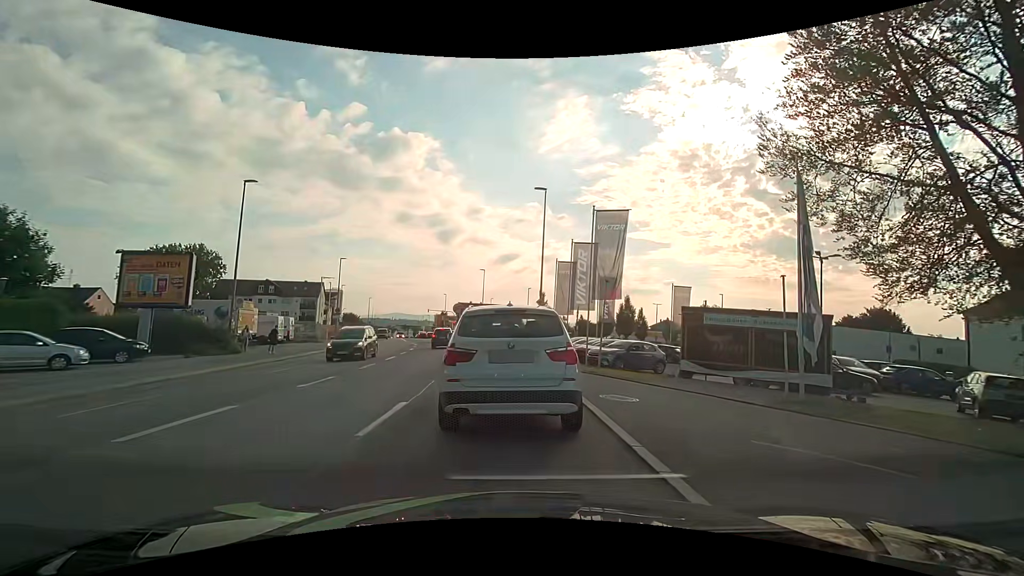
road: tertiary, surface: asphalt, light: Day
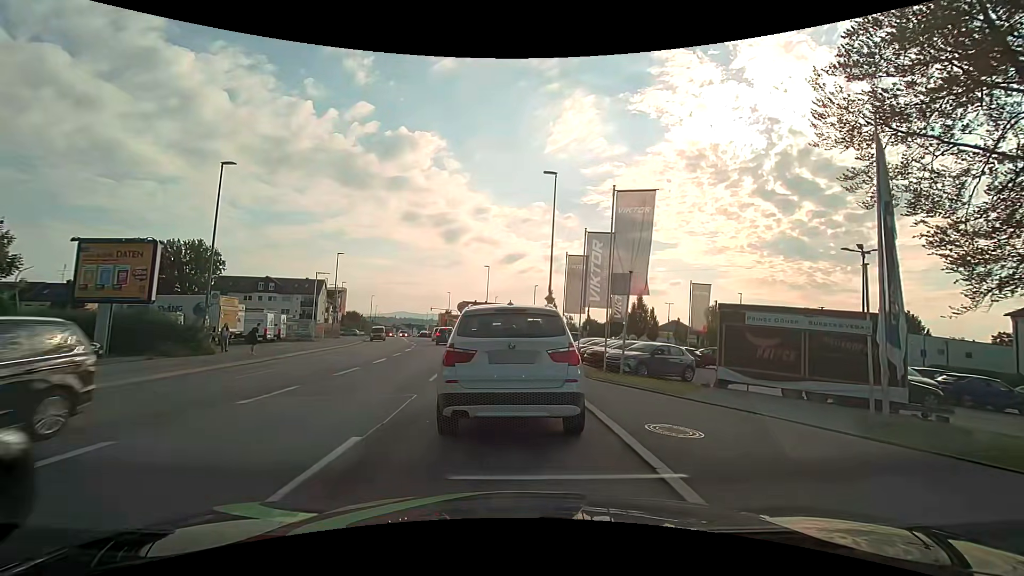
(-0.1, +3.1) m; -1°
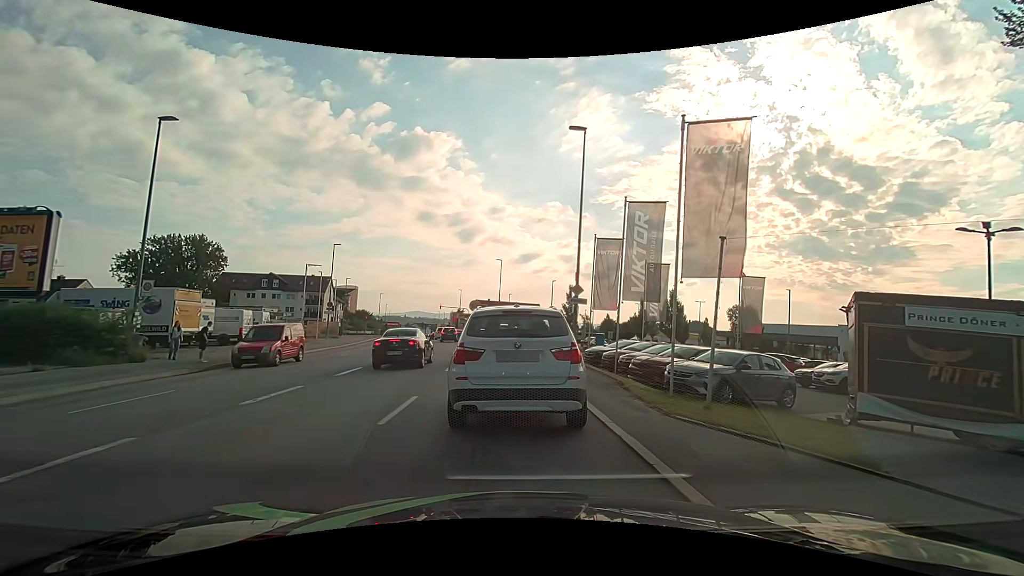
(-0.1, +6.3) m; -2°
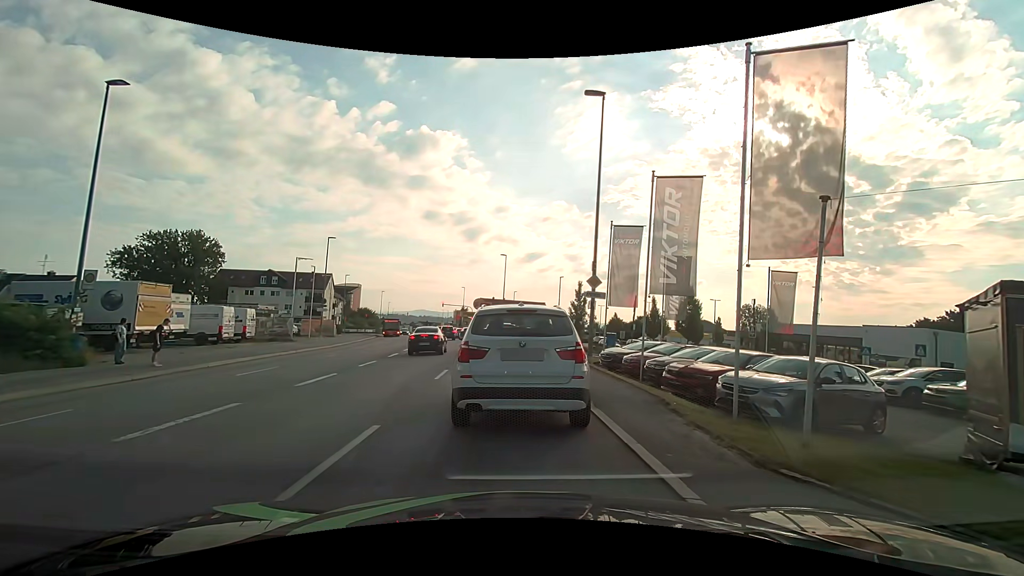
(0.0, +3.2) m; +1°
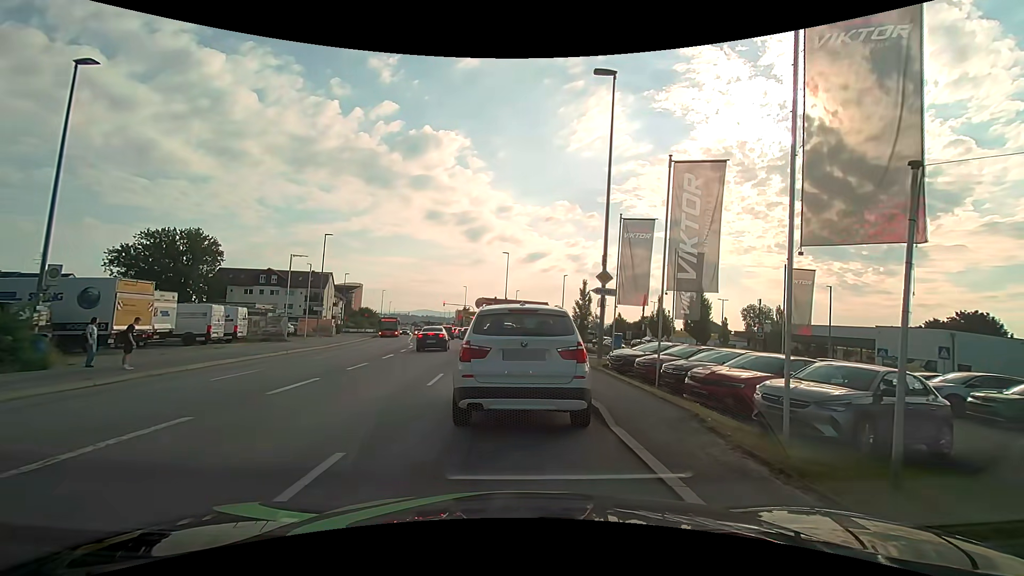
(0.0, +1.5) m; -1°
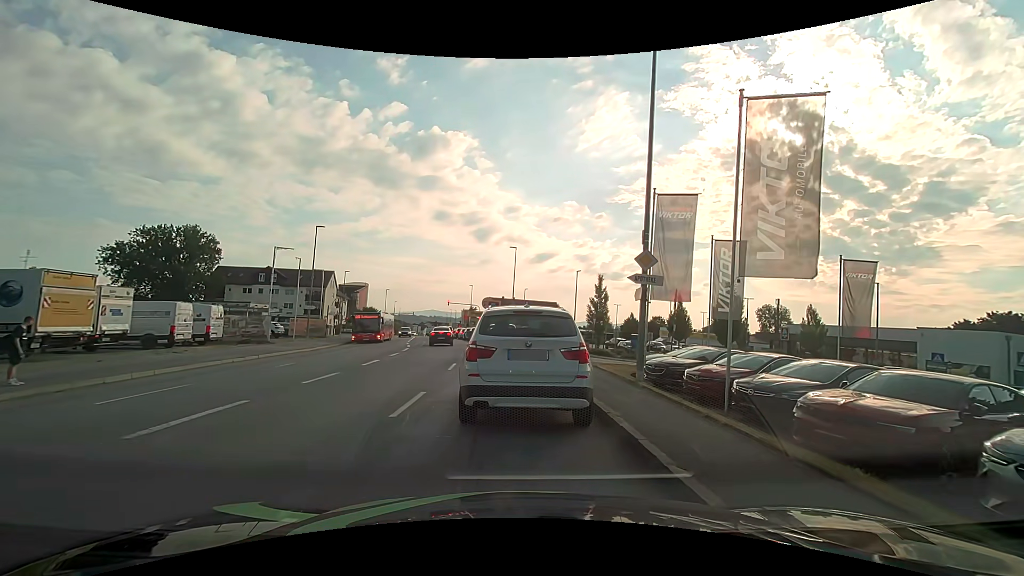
(-0.1, +4.2) m; -3°
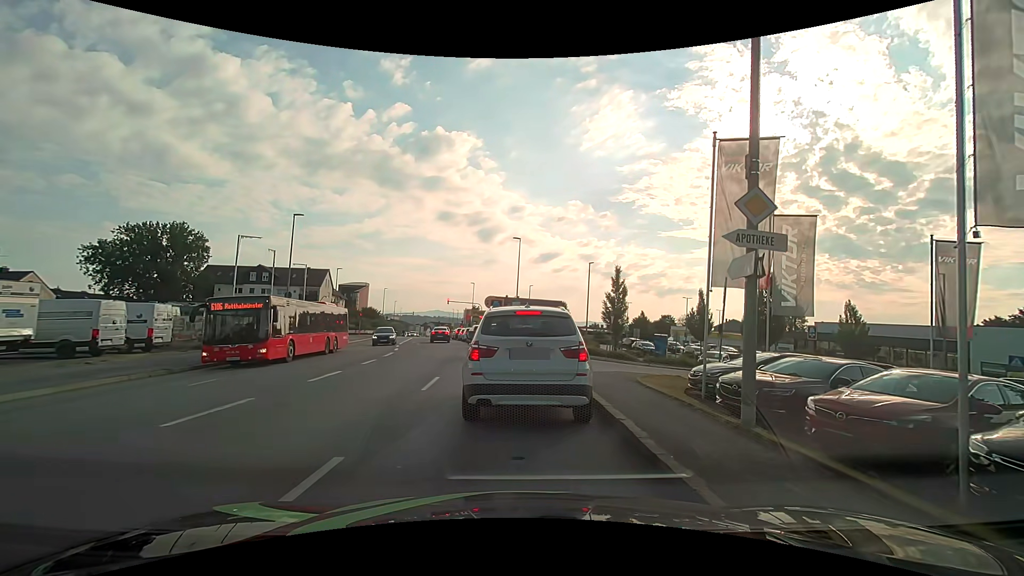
(+0.1, +5.3) m; +1°
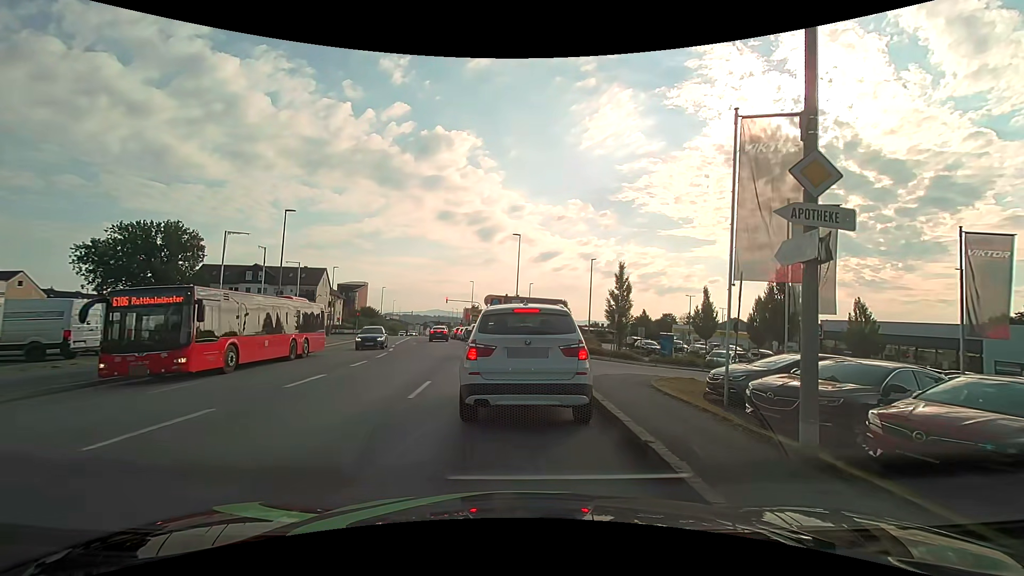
(0.0, +1.4) m; 0°
(0, +10) (0, +20) (-1, +30) (-3, +40) (-5, +50) (-6, +60) (-8, +69) (-10, +79) (-11, +89) (-13, +99) m
